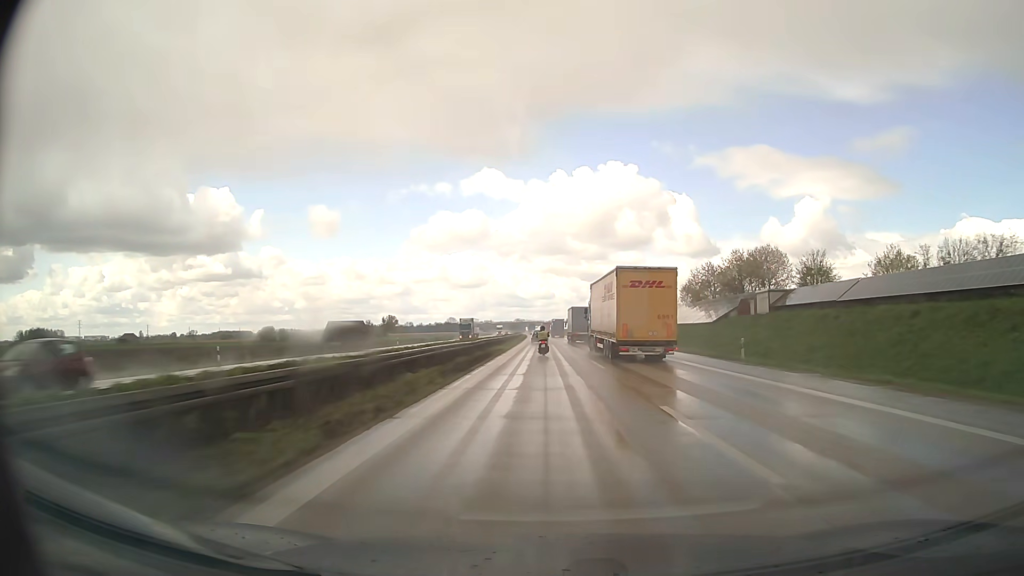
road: motorway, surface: asphalt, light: Day
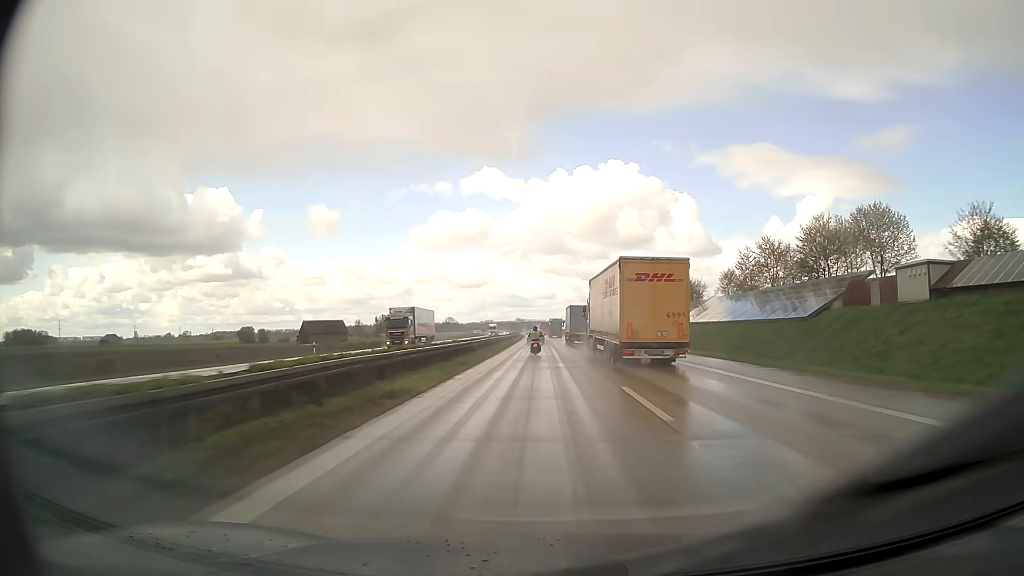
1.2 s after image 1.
(-0.1, +31.9) m; 0°
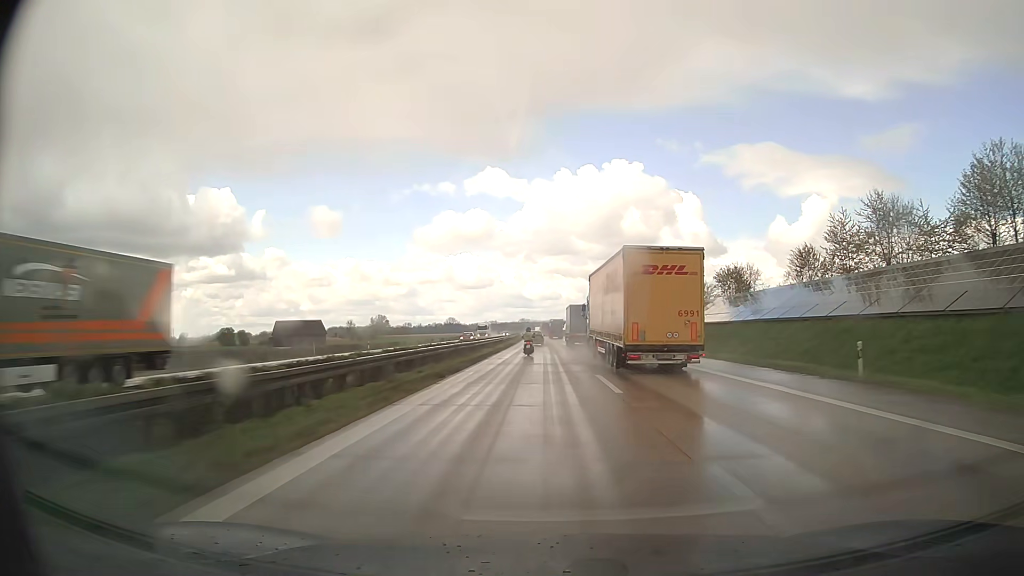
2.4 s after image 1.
(0.0, +31.5) m; 0°
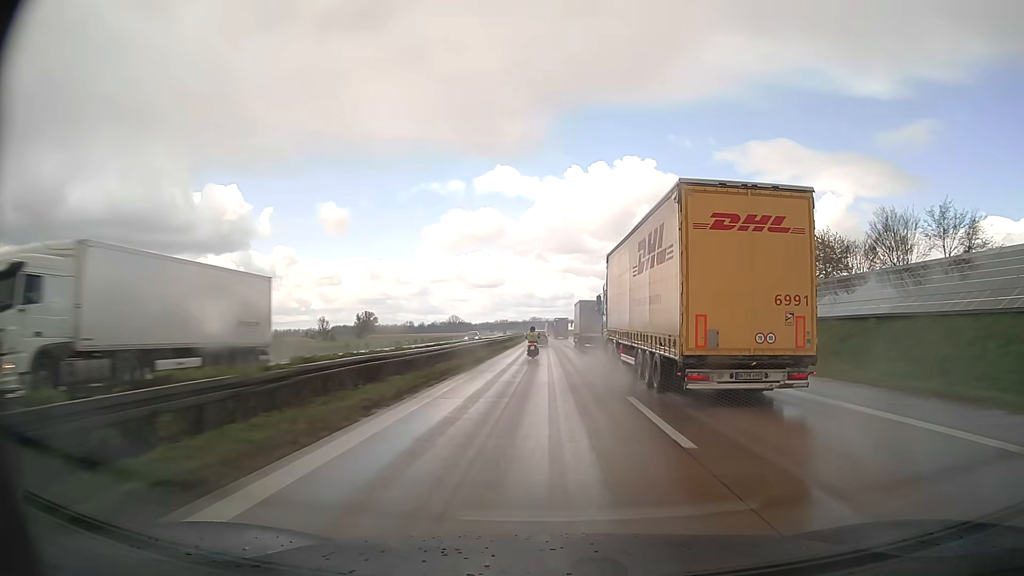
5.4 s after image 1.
(-1.1, +79.3) m; -1°
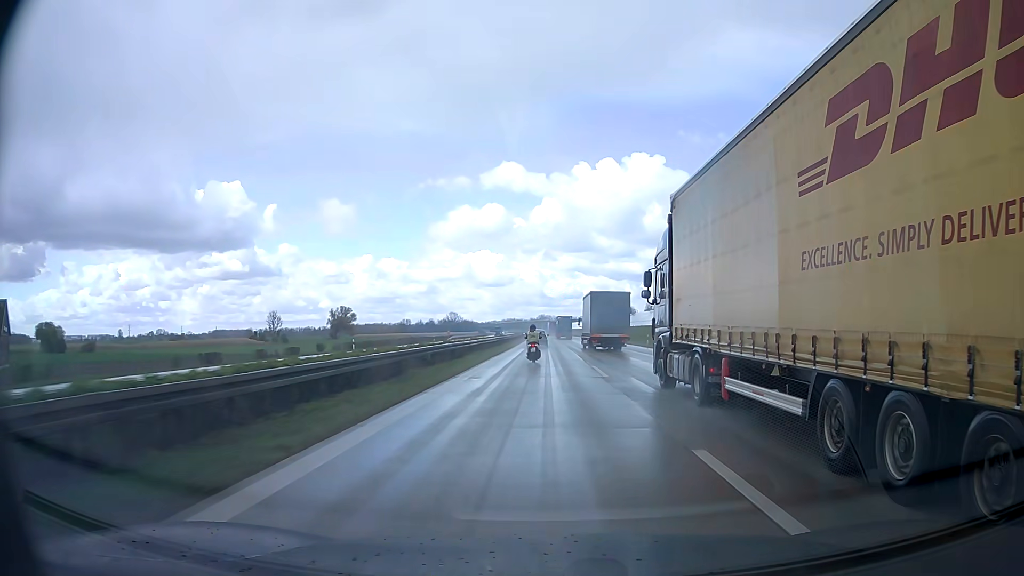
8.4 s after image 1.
(-0.6, +79.6) m; -1°
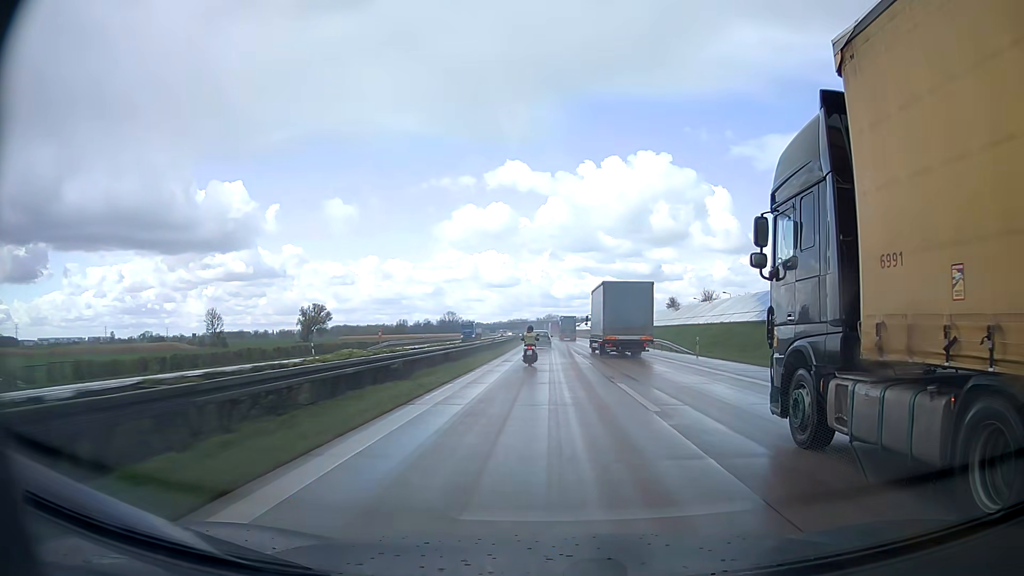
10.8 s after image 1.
(-0.3, +62.6) m; 0°
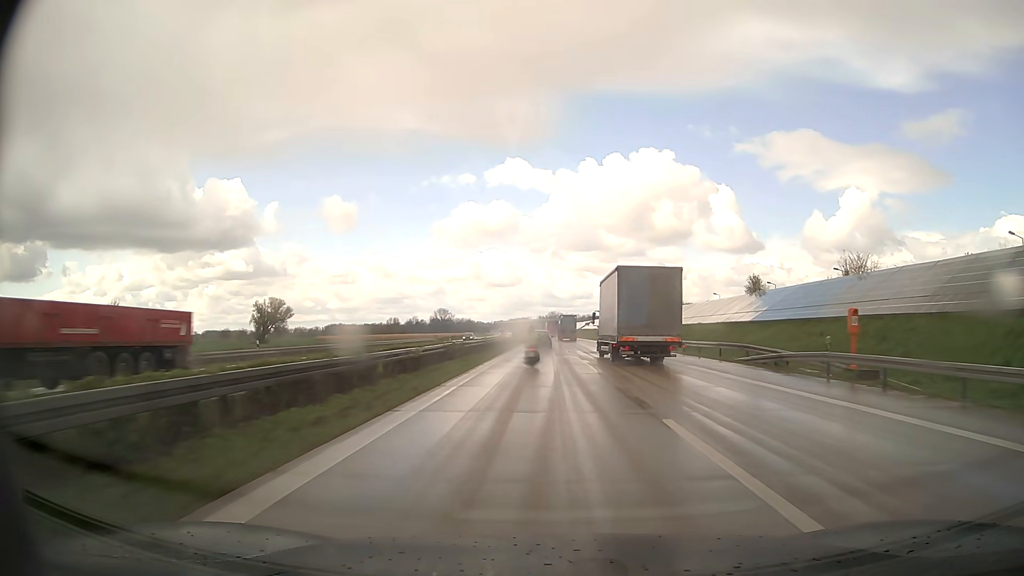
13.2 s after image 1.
(-0.4, +61.3) m; -1°
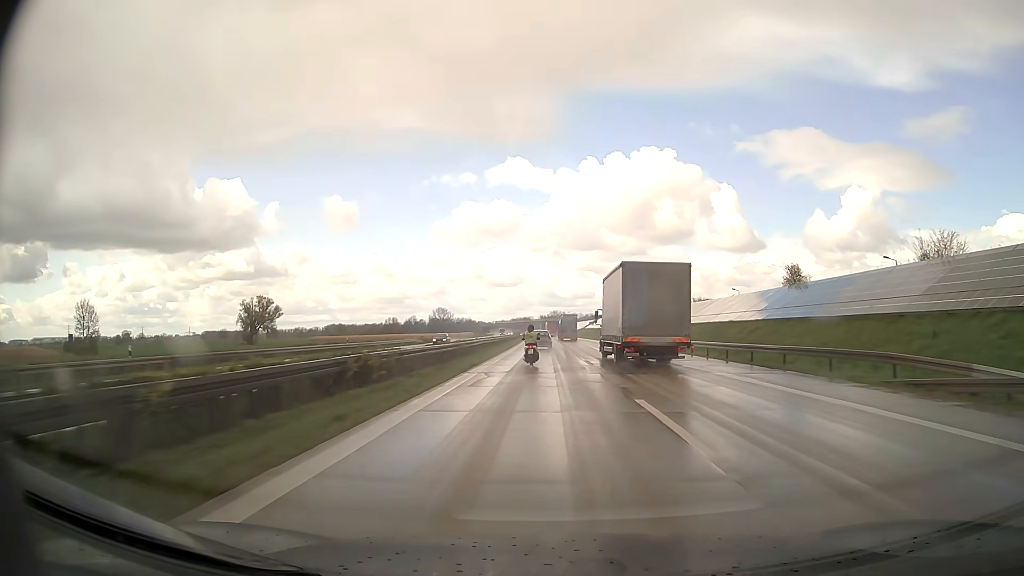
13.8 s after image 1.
(0.0, +15.2) m; 0°
(0, +10) (0, +20) (0, +30) (0, +40) (0, +50) (0, +60) (-1, +70) (-1, +80) (-1, +90) (-1, +100) m
